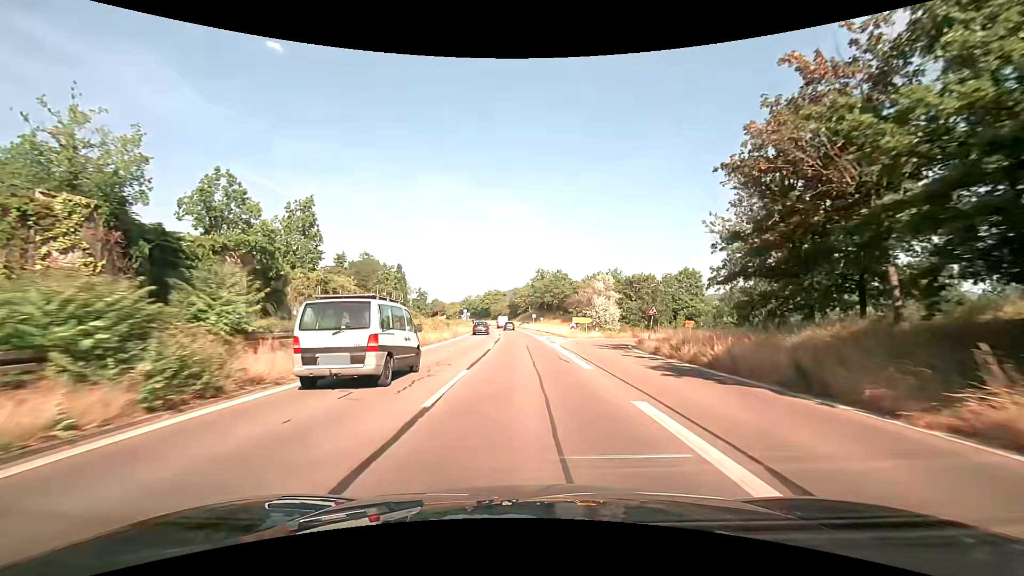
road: trunk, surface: asphalt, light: Day
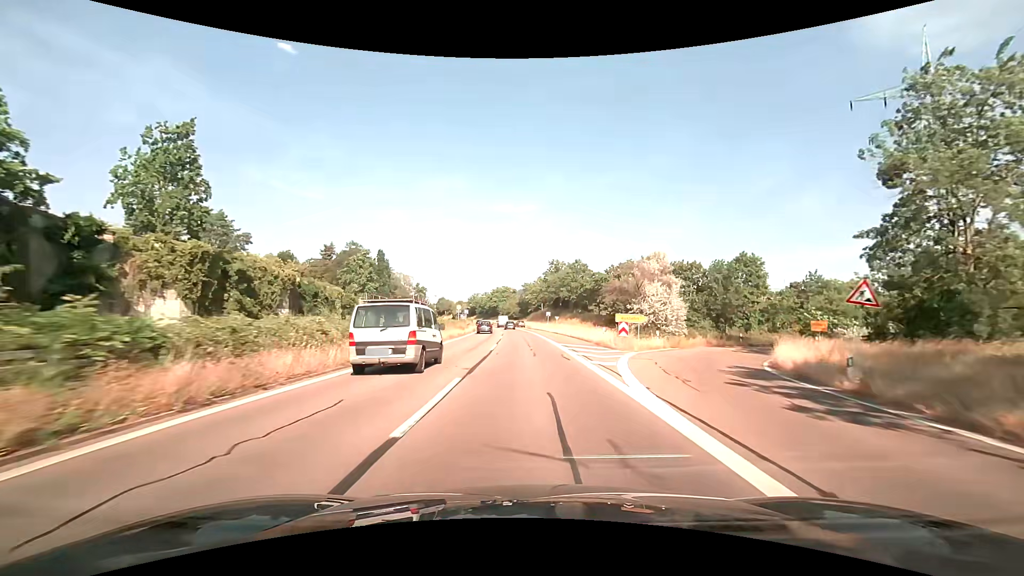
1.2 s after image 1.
(-0.2, +19.9) m; -1°
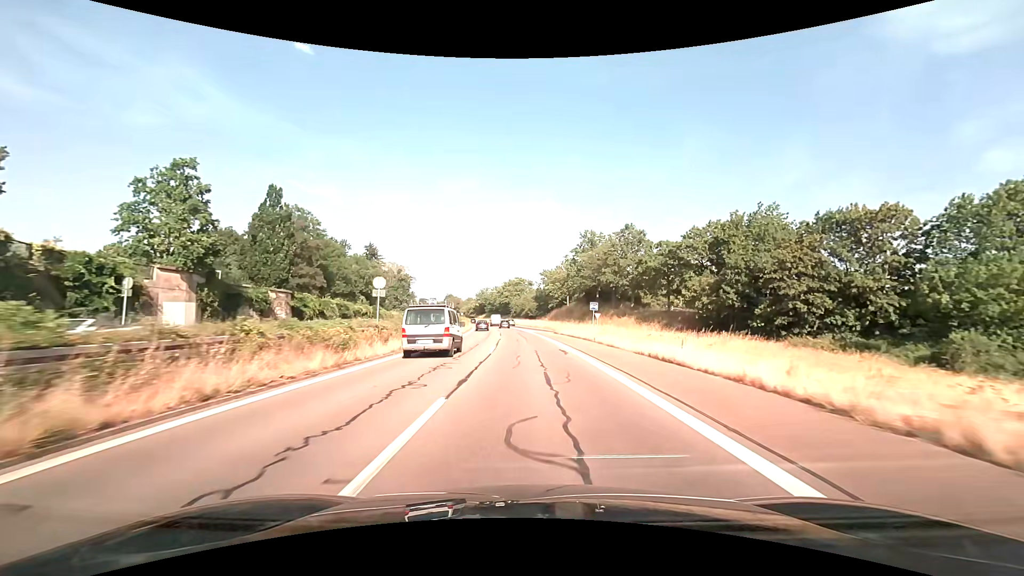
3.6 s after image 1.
(-0.6, +39.3) m; -2°
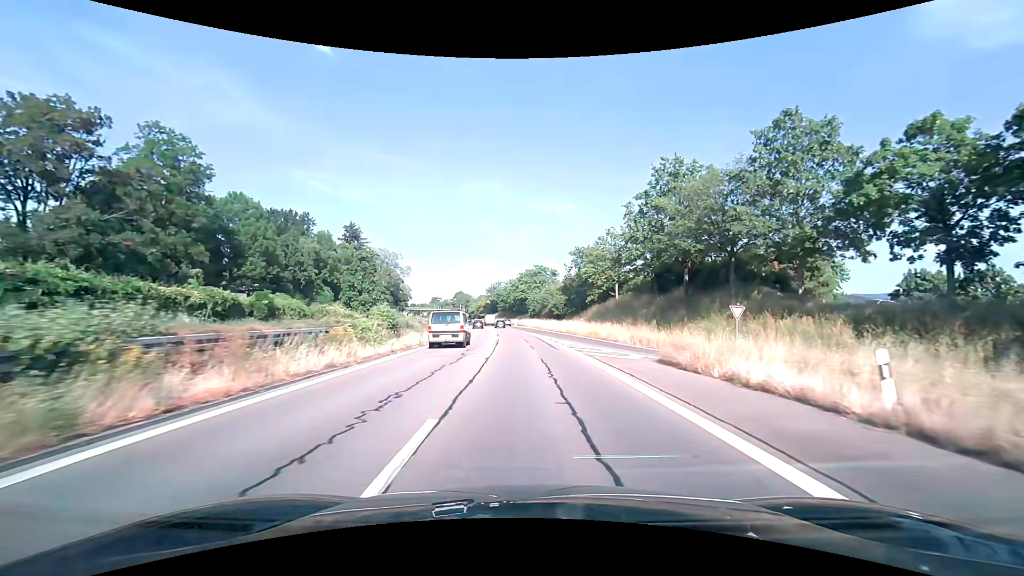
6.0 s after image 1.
(-1.0, +37.9) m; -2°
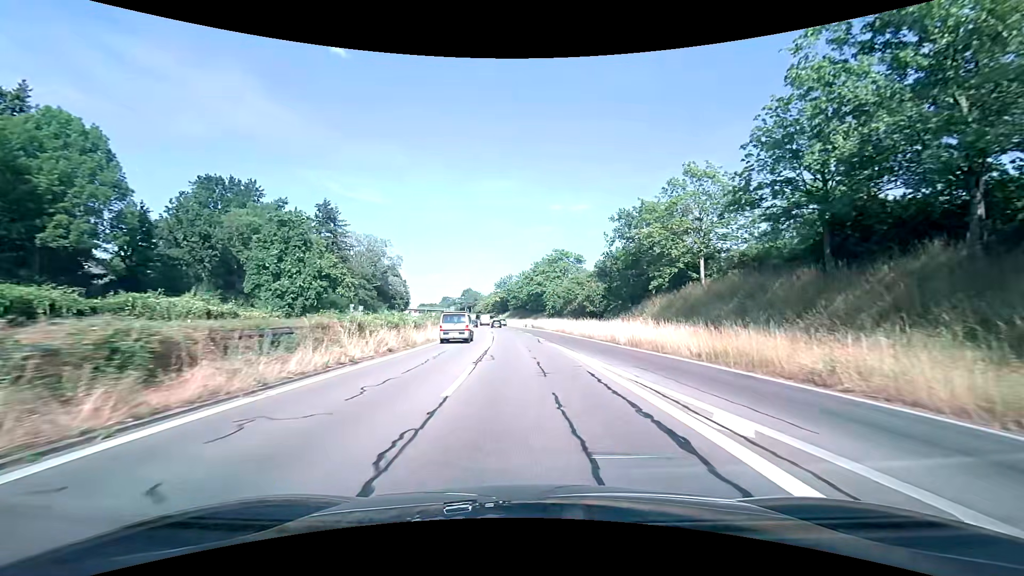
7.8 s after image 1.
(-0.4, +27.9) m; -2°
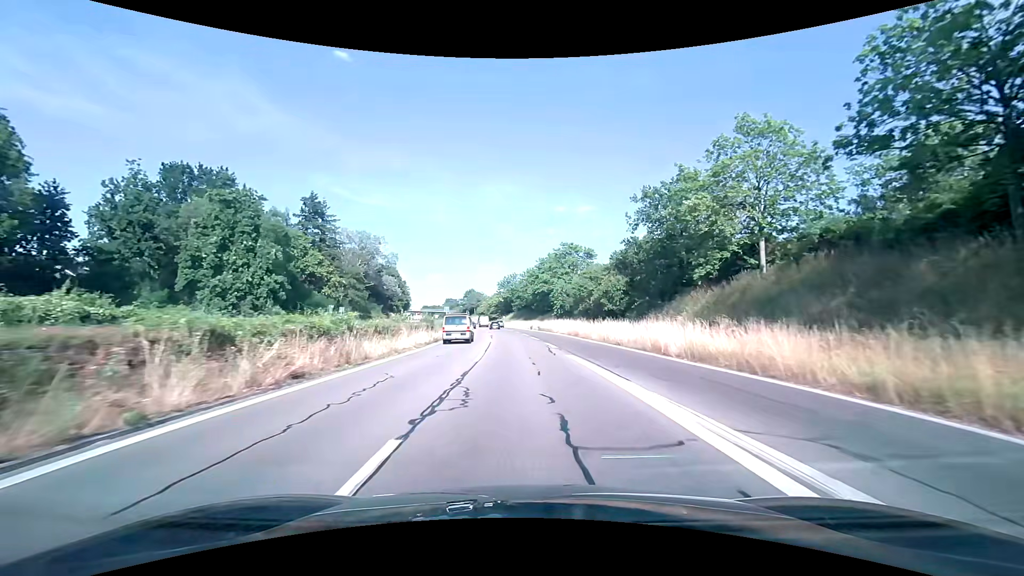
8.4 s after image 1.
(0.0, +9.3) m; -1°
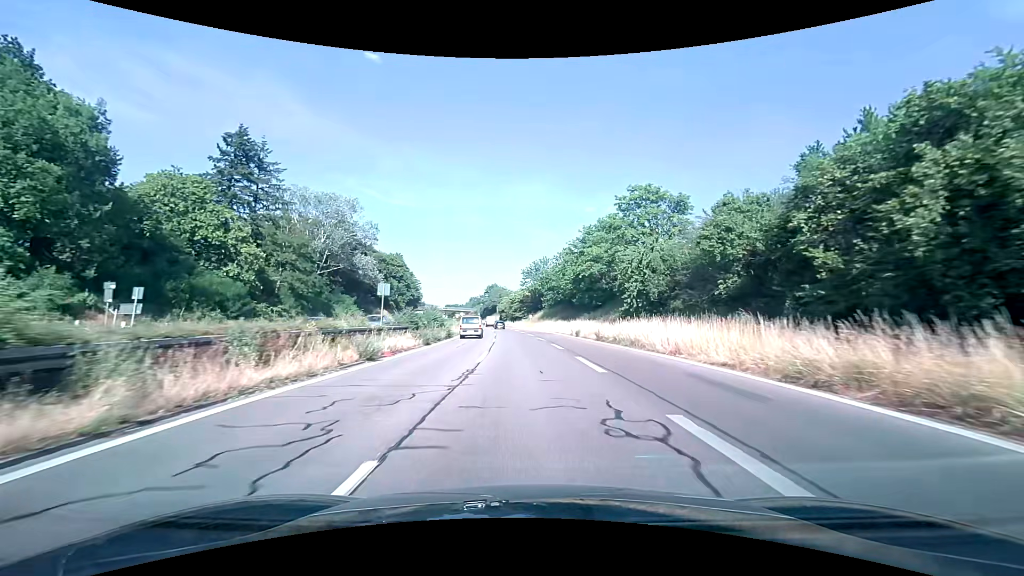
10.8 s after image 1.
(-1.2, +36.9) m; -3°
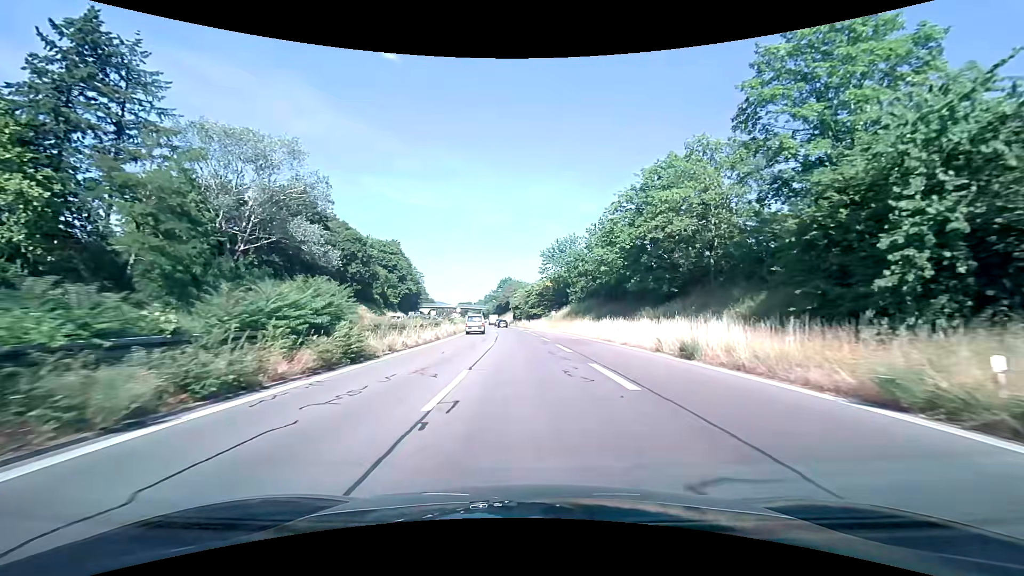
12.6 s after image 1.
(-0.5, +27.3) m; -2°
(0, +10) (0, +20) (0, +30) (-1, +40) (-1, +50) (-2, +60) (-3, +70) (-3, +80) (-4, +90) (-5, +100) m
